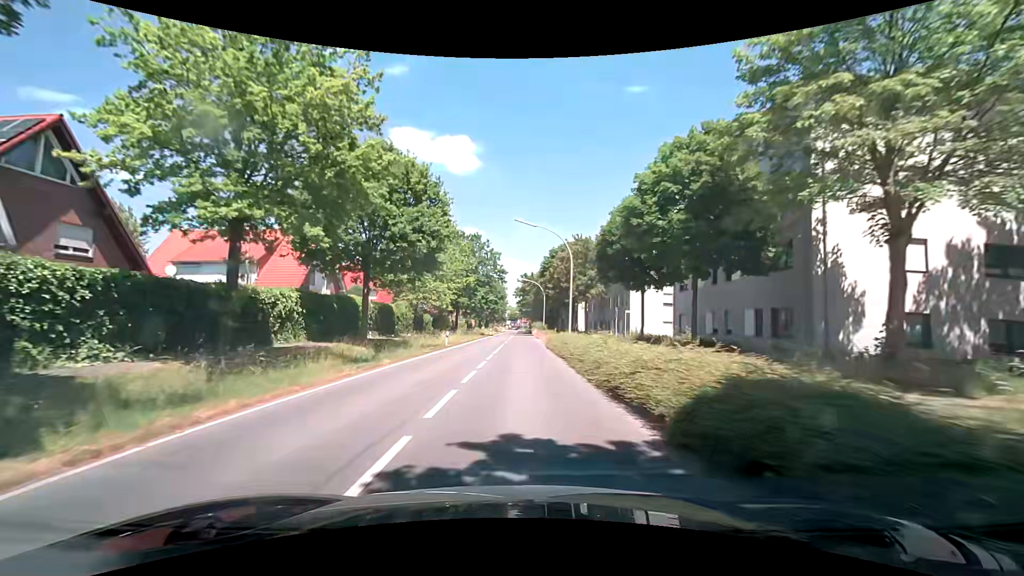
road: secondary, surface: asphalt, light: Day
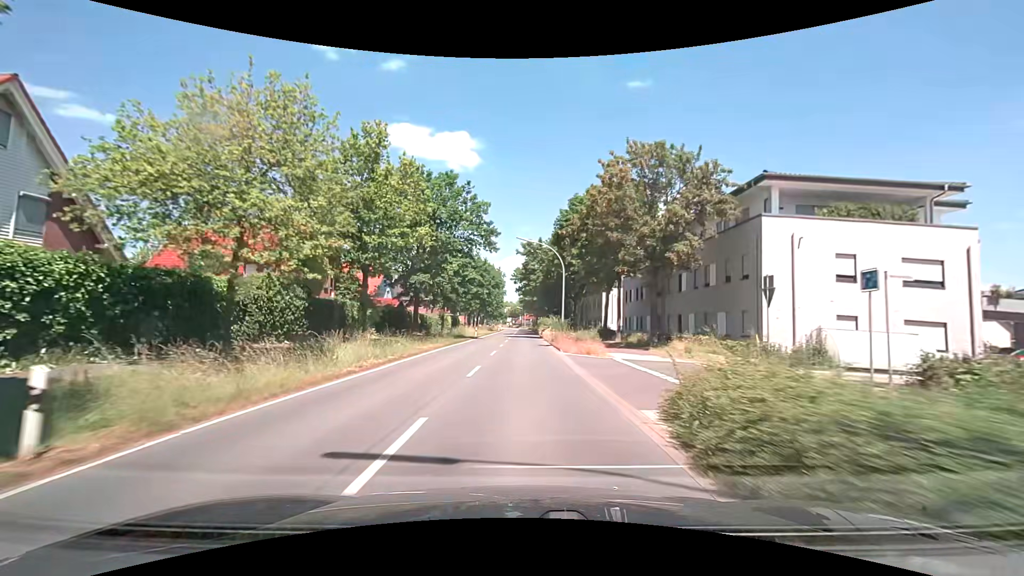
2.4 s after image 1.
(0.0, +29.9) m; 0°
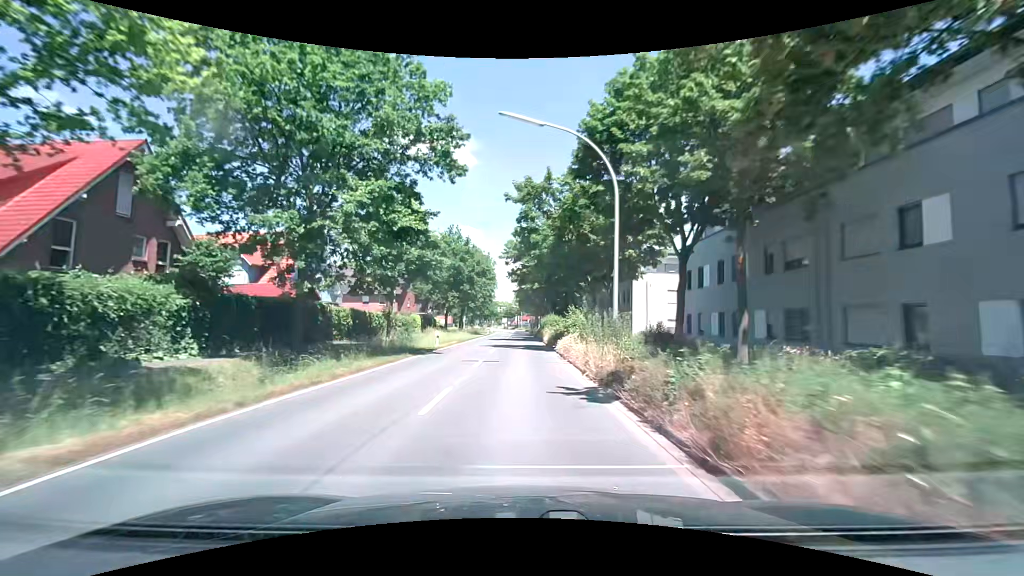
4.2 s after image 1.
(+0.1, +23.0) m; 0°
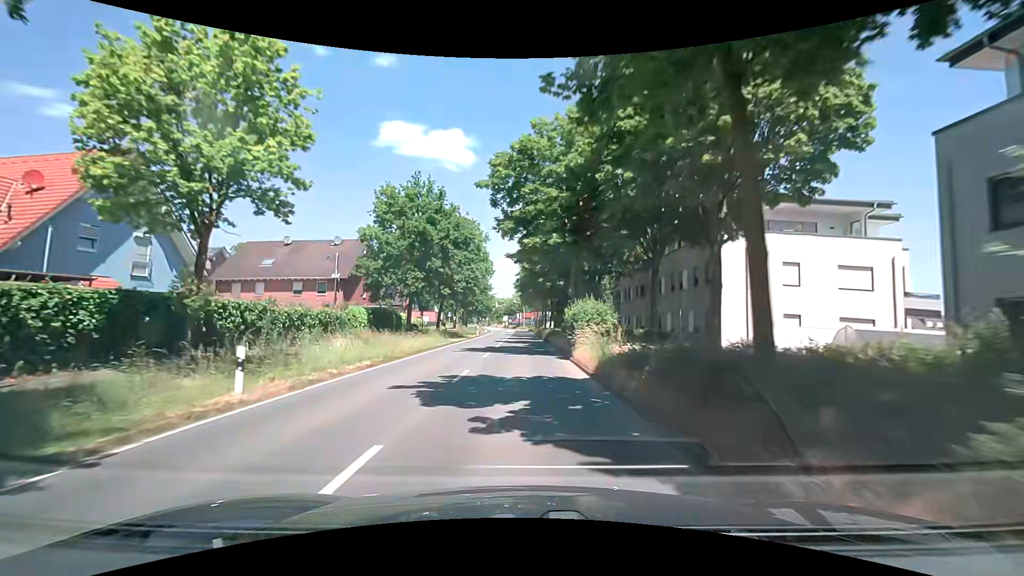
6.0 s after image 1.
(+0.2, +22.7) m; 0°
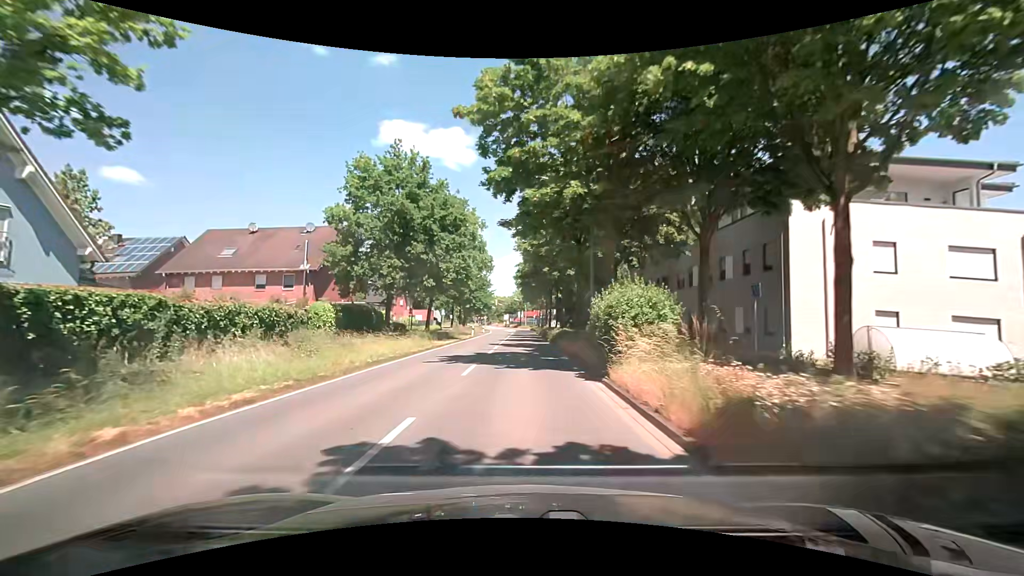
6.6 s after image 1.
(+0.1, +7.4) m; 0°
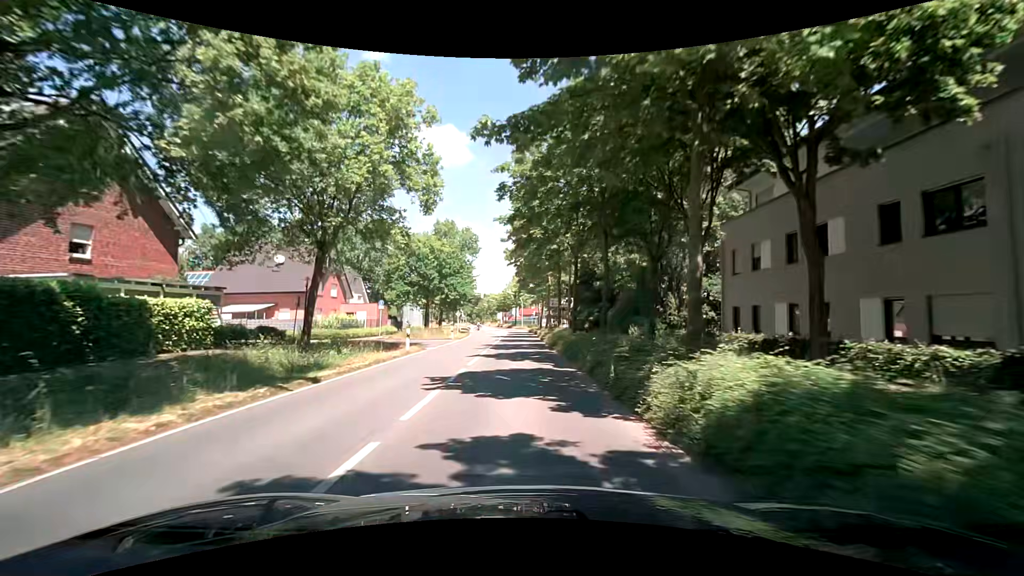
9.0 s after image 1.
(+0.2, +27.9) m; 0°
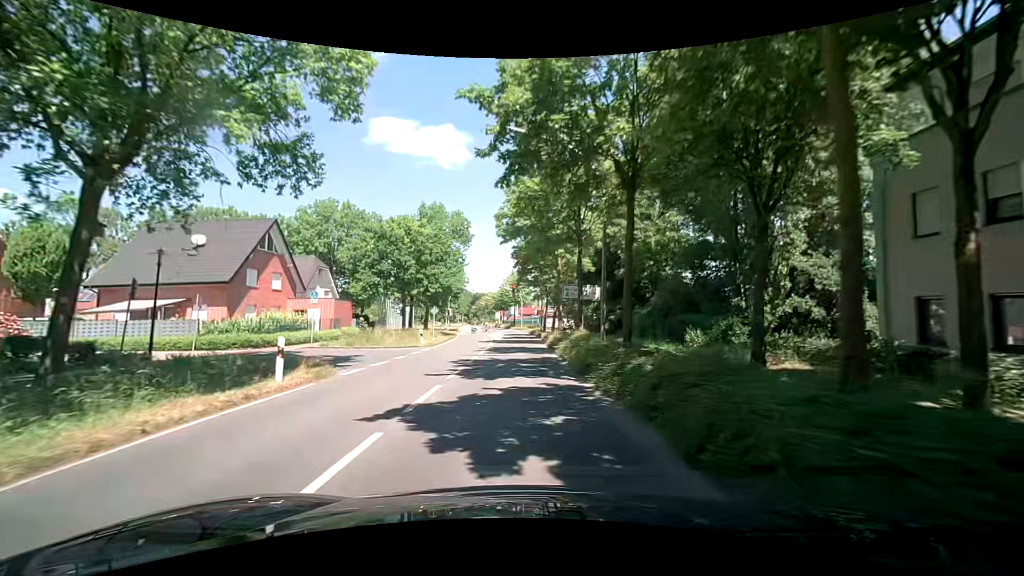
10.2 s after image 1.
(+0.2, +12.6) m; +1°
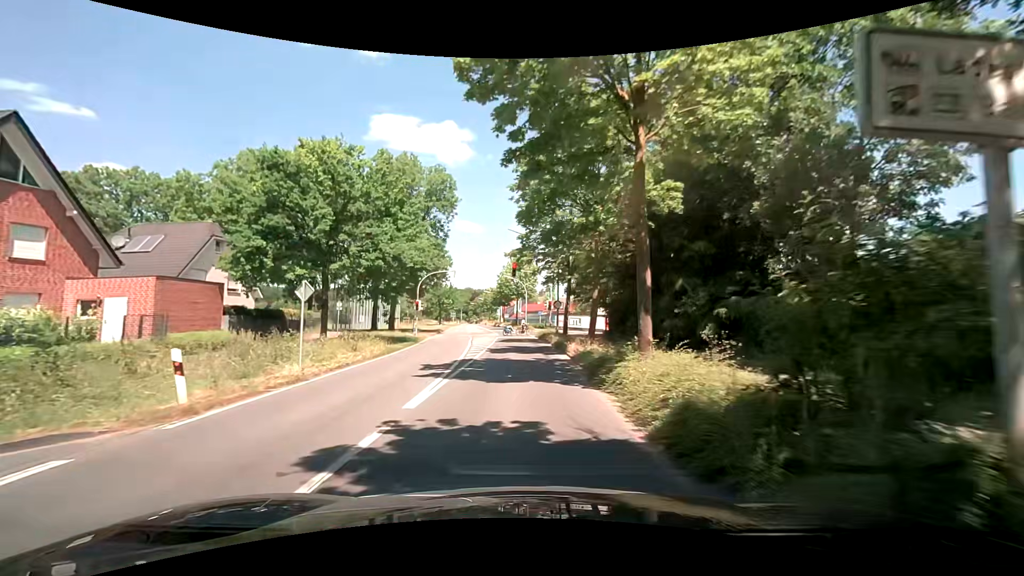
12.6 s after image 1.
(-0.1, +21.3) m; 0°
